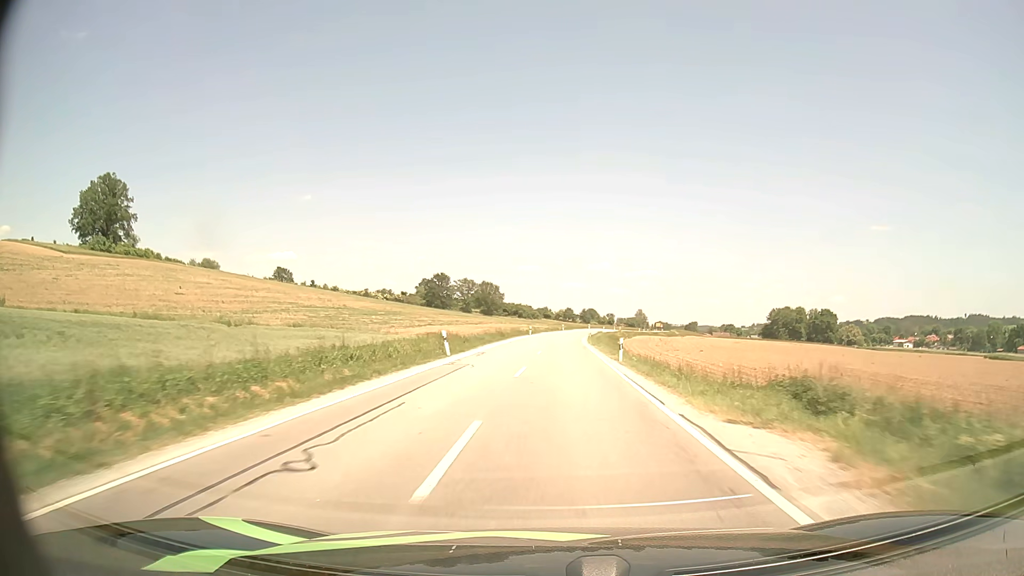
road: secondary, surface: asphalt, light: Day
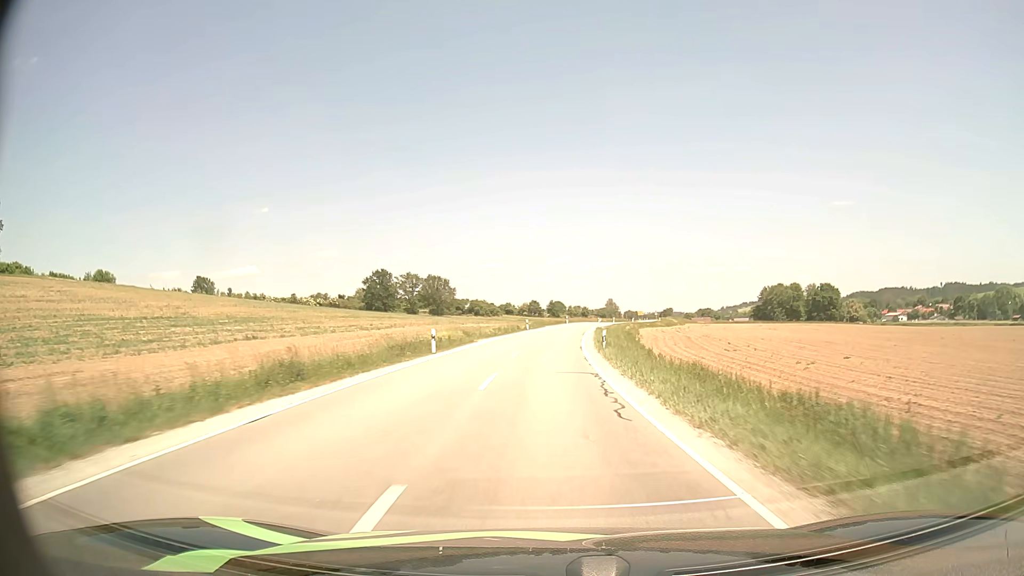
(+1.4, +51.7) m; +3°
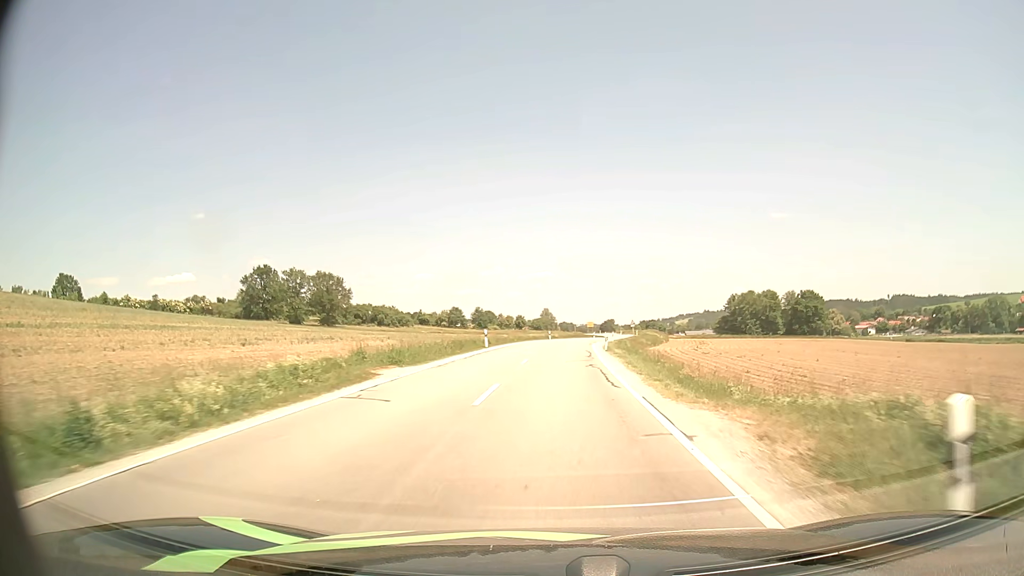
(+2.2, +61.6) m; +6°
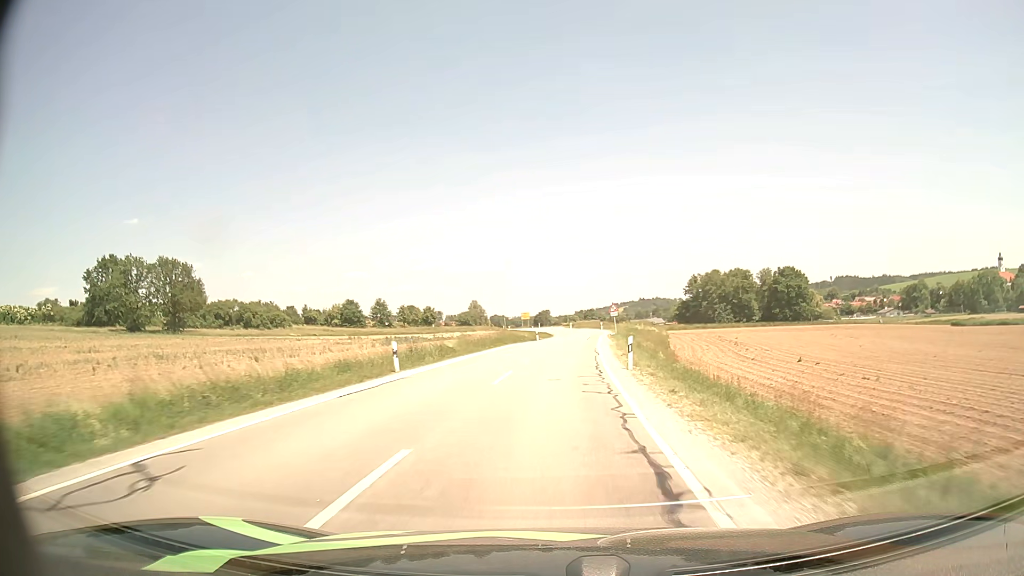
(+2.7, +55.0) m; +6°
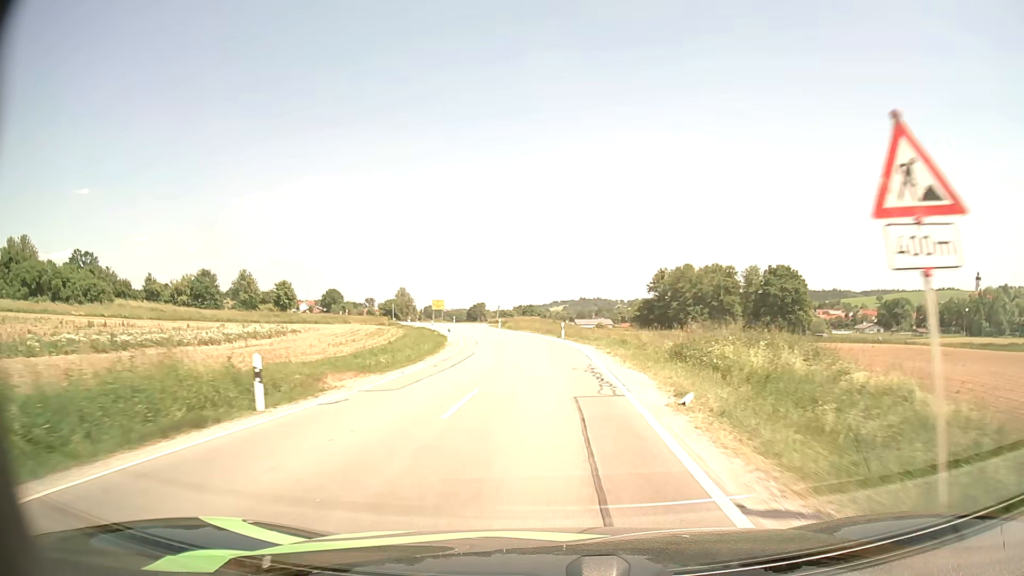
(+2.4, +53.0) m; +5°
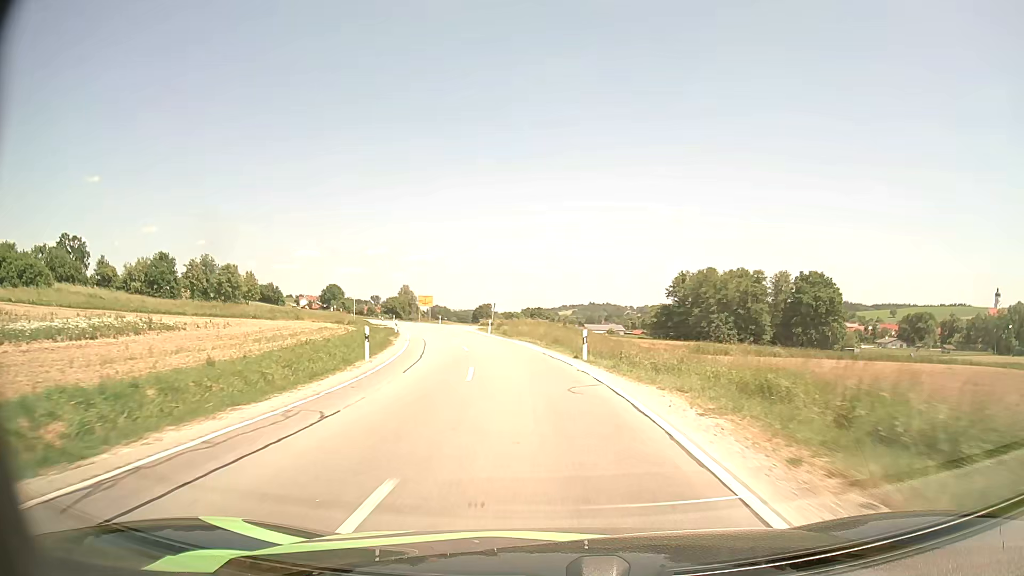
(+0.1, +19.8) m; 0°
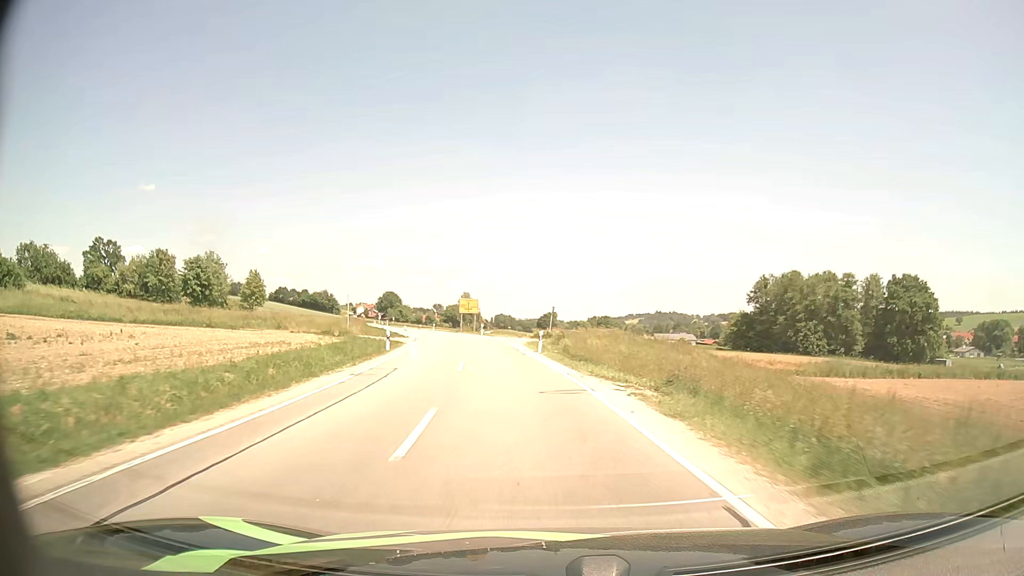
(-0.9, +19.9) m; -5°
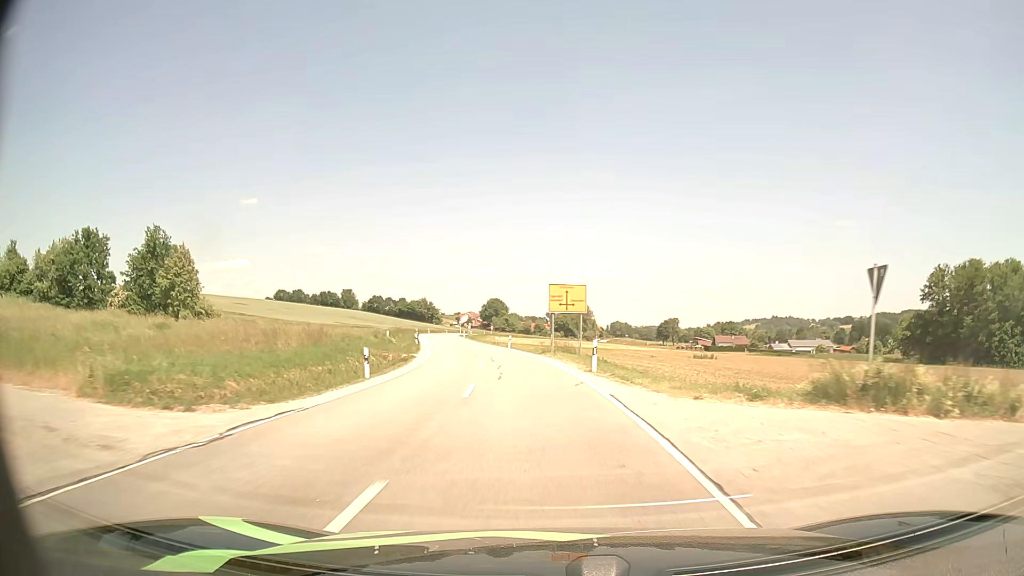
(-3.8, +40.7) m; -10°
(0, +10) (-1, +20) (-2, +30) (-3, +40) (-5, +50) (-6, +60) (-8, +69) (-10, +79) (-12, +89) (-14, +99) m
